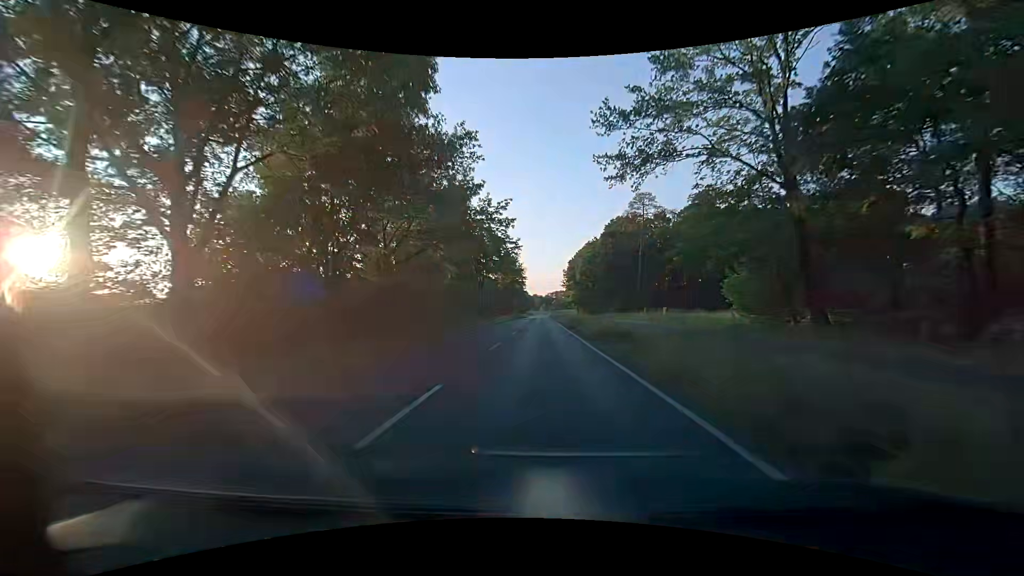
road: tertiary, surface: asphalt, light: Day
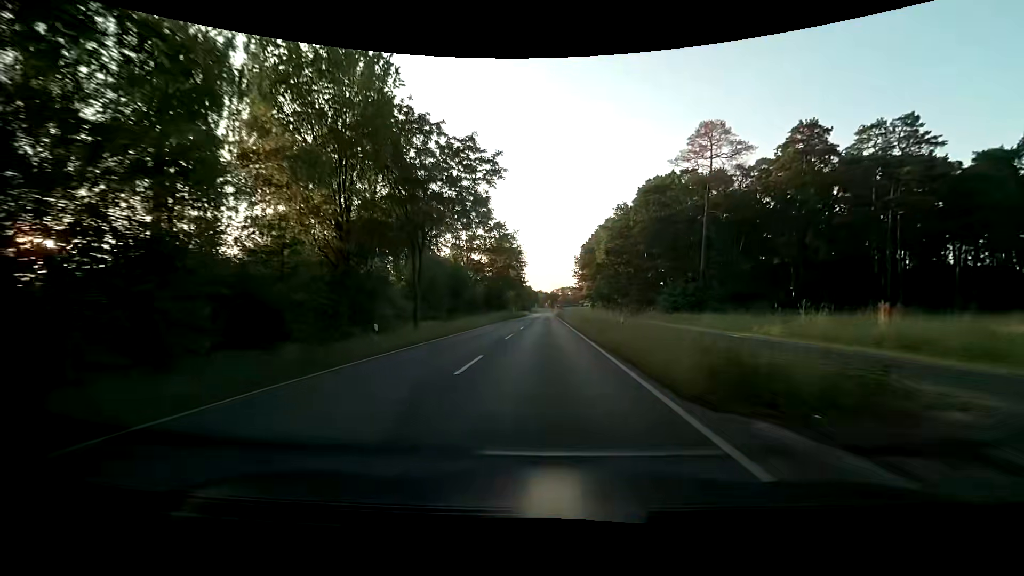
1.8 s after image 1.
(+0.1, +31.2) m; -1°
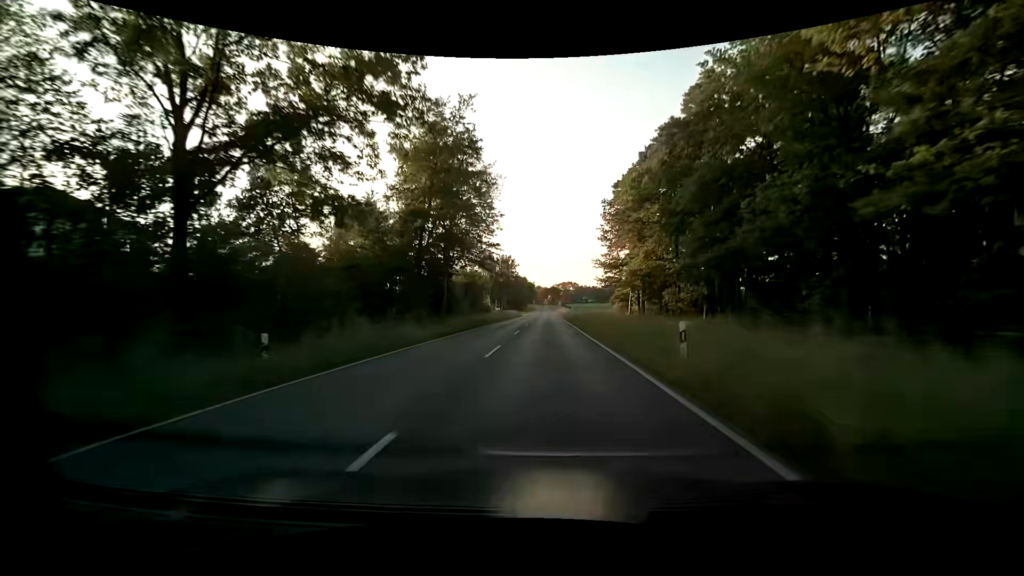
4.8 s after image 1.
(+0.4, +57.4) m; +1°
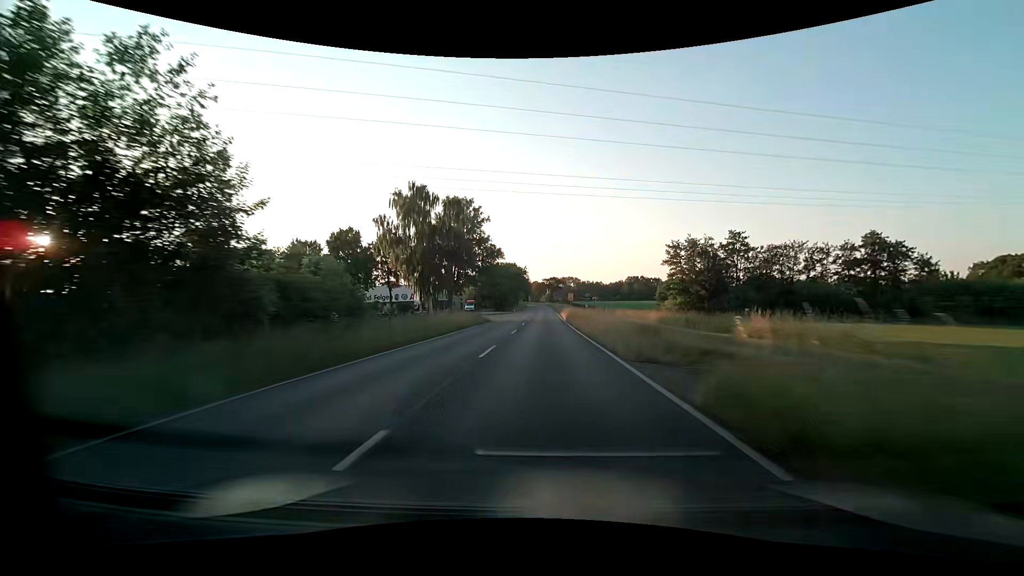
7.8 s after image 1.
(-0.1, +60.3) m; -1°
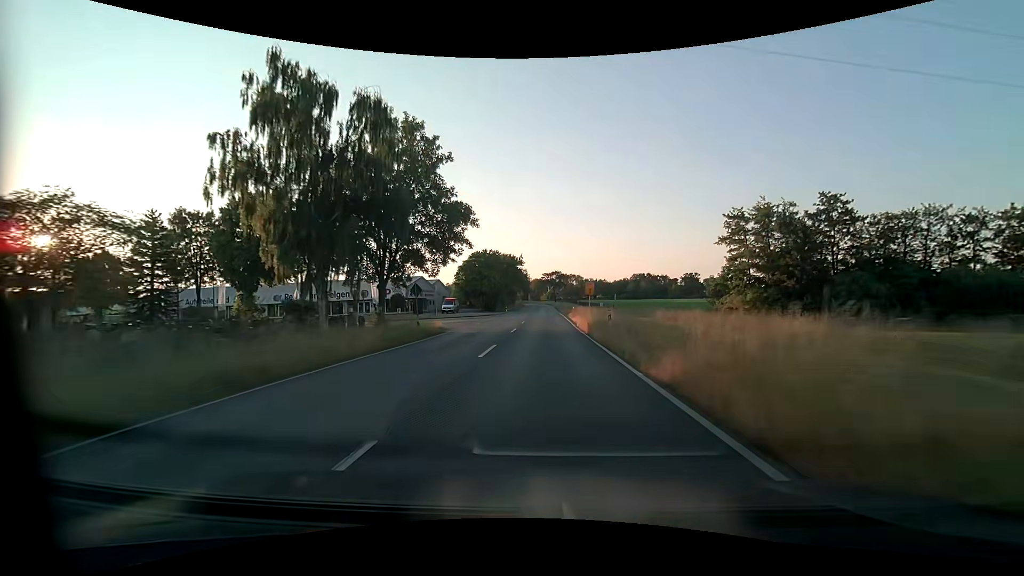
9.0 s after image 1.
(+0.2, +24.6) m; +1°
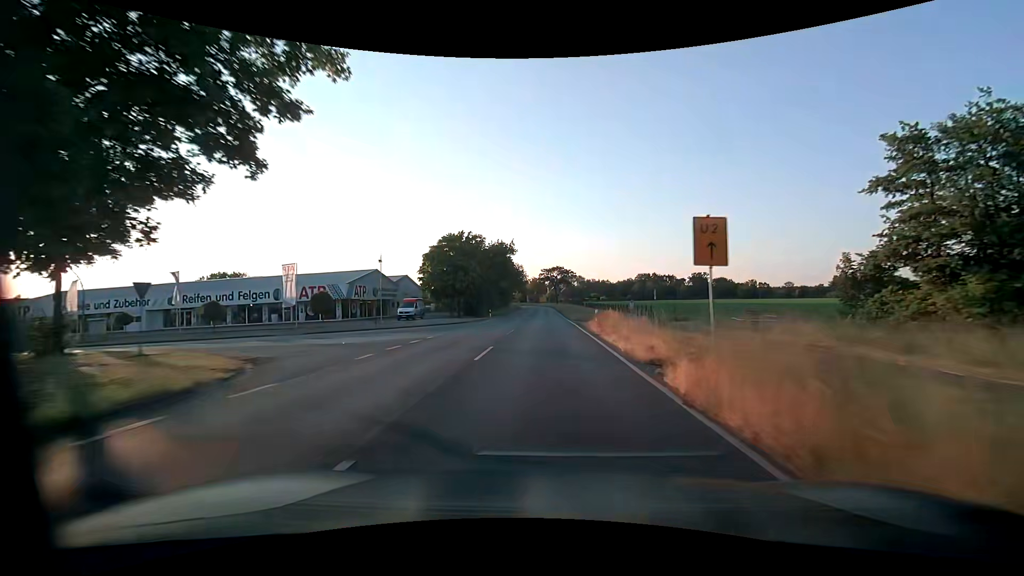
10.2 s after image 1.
(0.0, +24.7) m; 0°
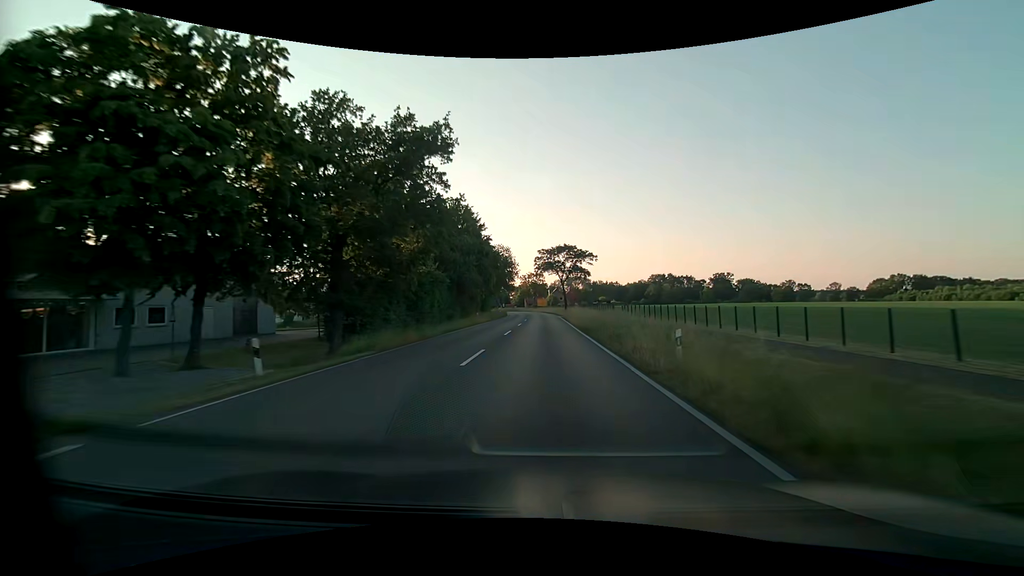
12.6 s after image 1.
(0.0, +49.5) m; 0°
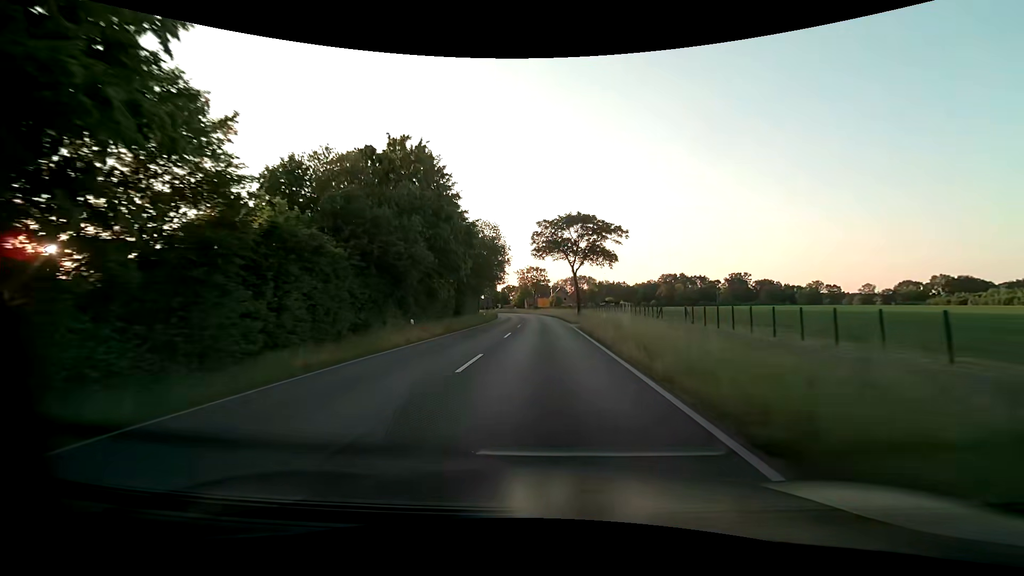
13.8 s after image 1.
(-0.1, +24.8) m; 0°
